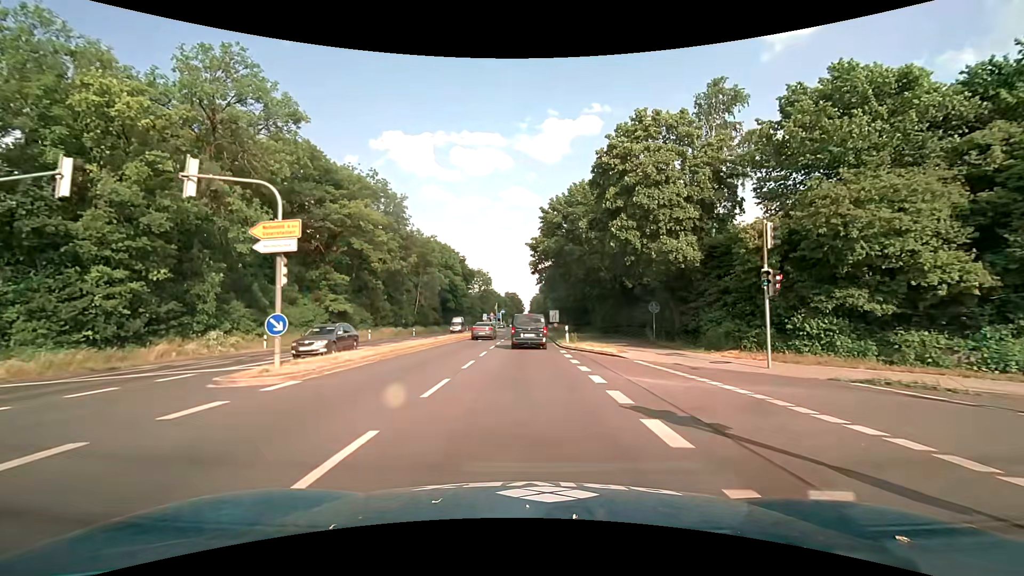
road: primary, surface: asphalt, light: Day
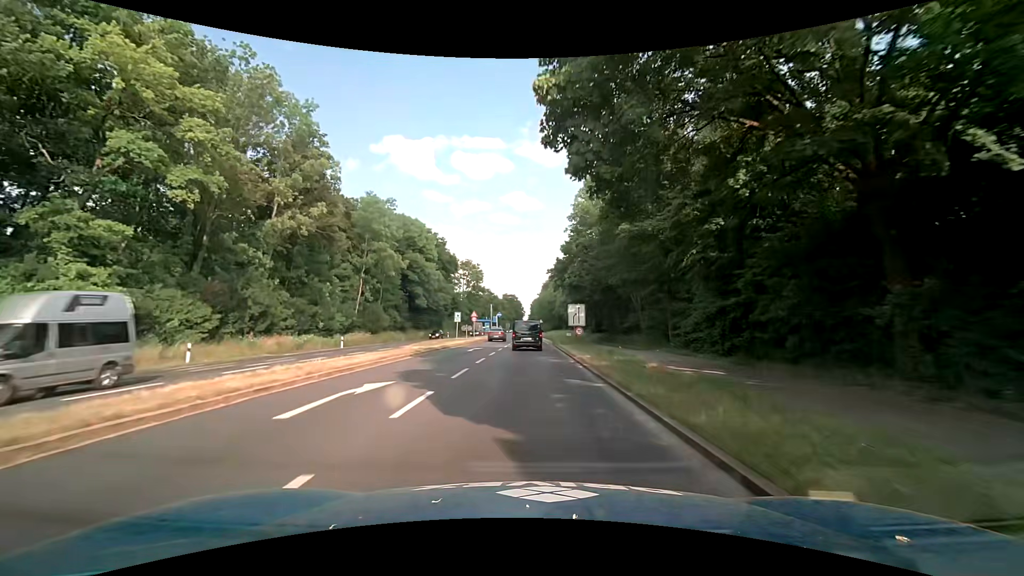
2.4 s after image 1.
(0.0, +32.2) m; 0°
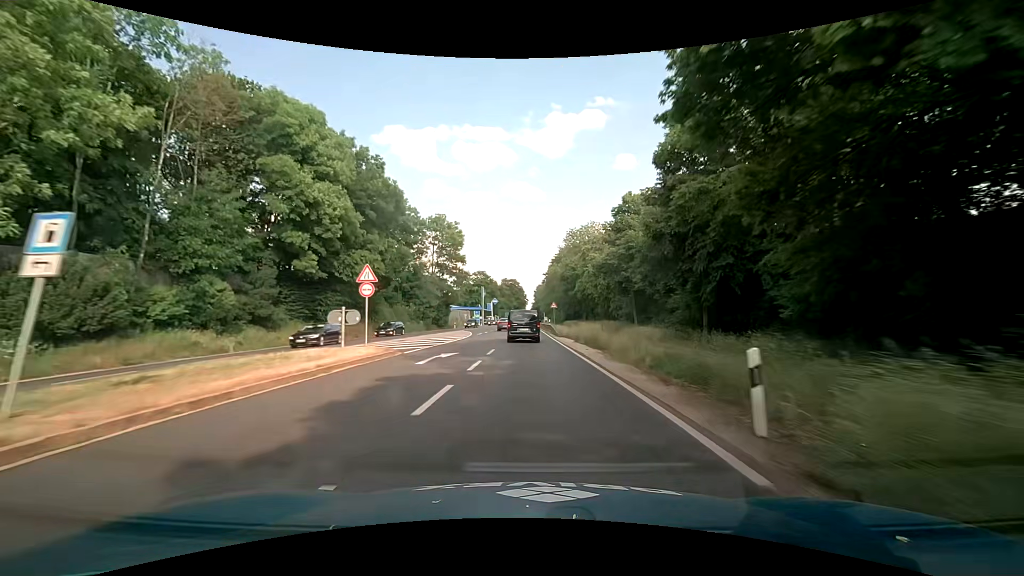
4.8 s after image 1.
(+0.1, +42.9) m; 0°
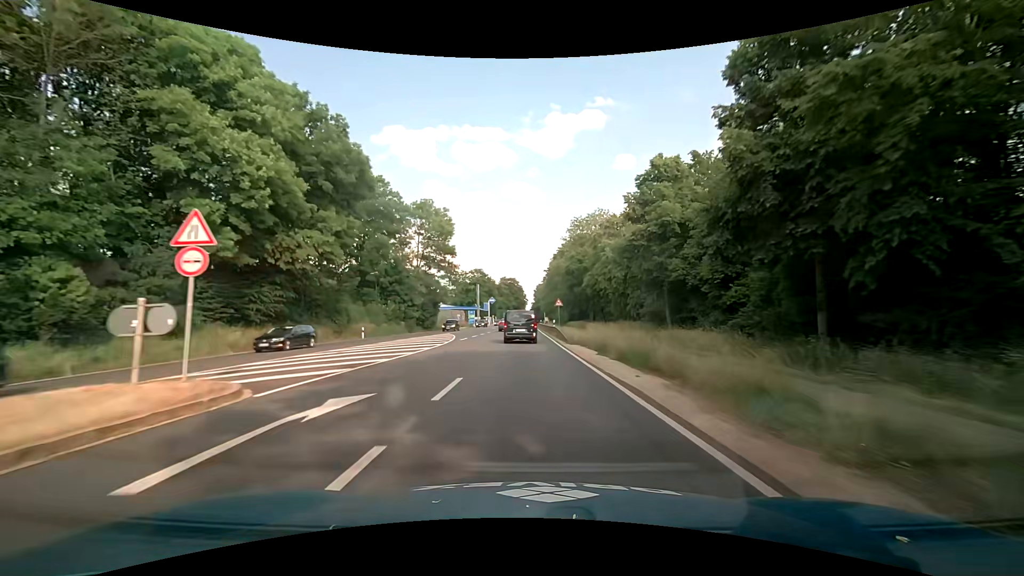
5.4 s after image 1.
(0.0, +10.7) m; -1°
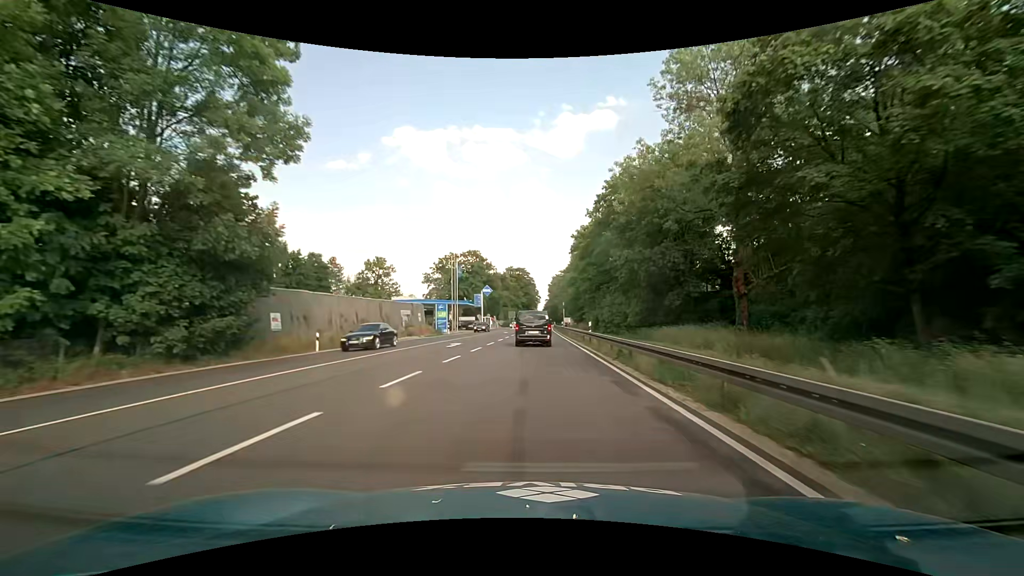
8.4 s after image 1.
(-0.4, +52.9) m; -1°
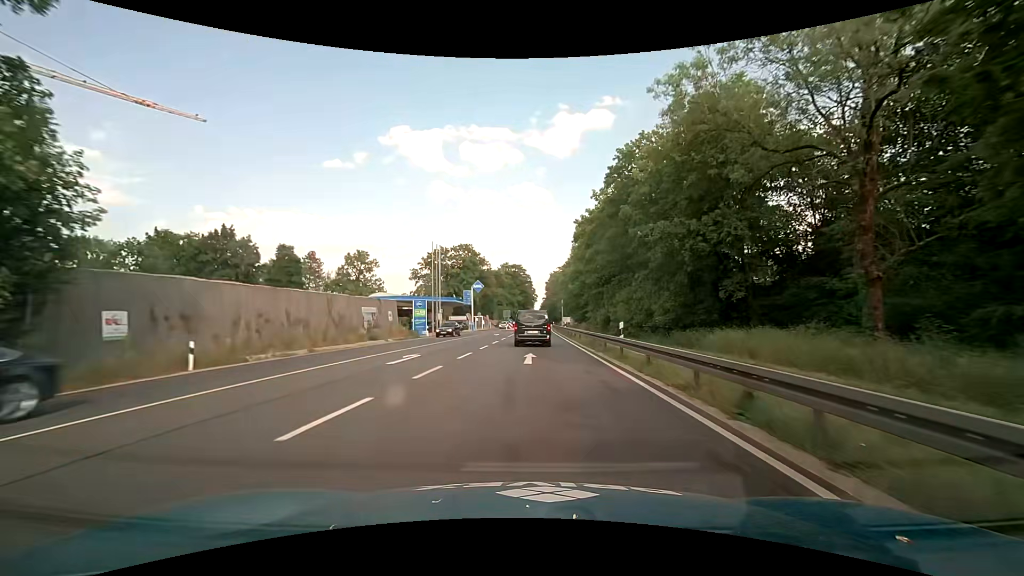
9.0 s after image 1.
(0.0, +10.5) m; 0°
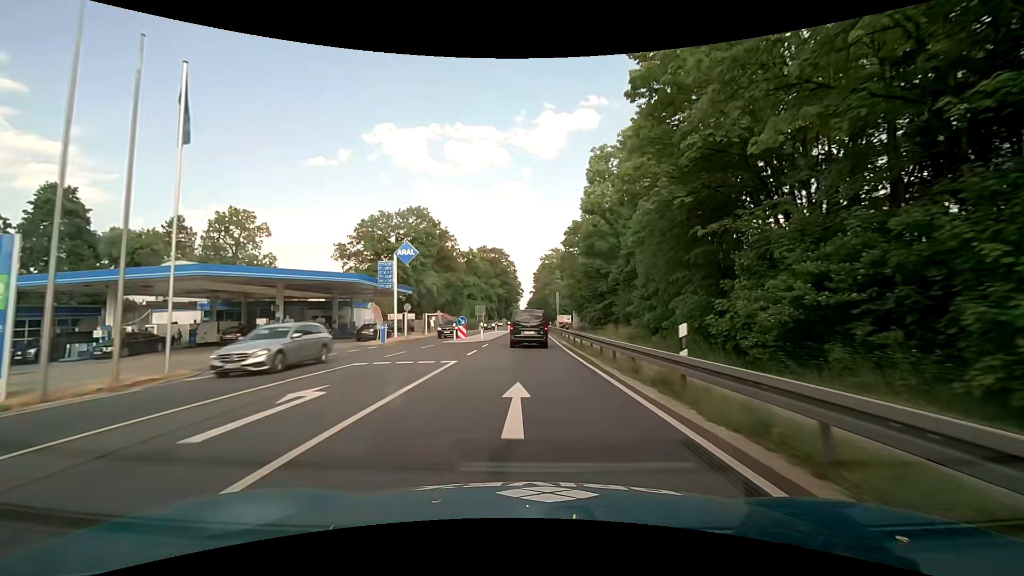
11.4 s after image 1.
(+0.6, +40.9) m; +2°
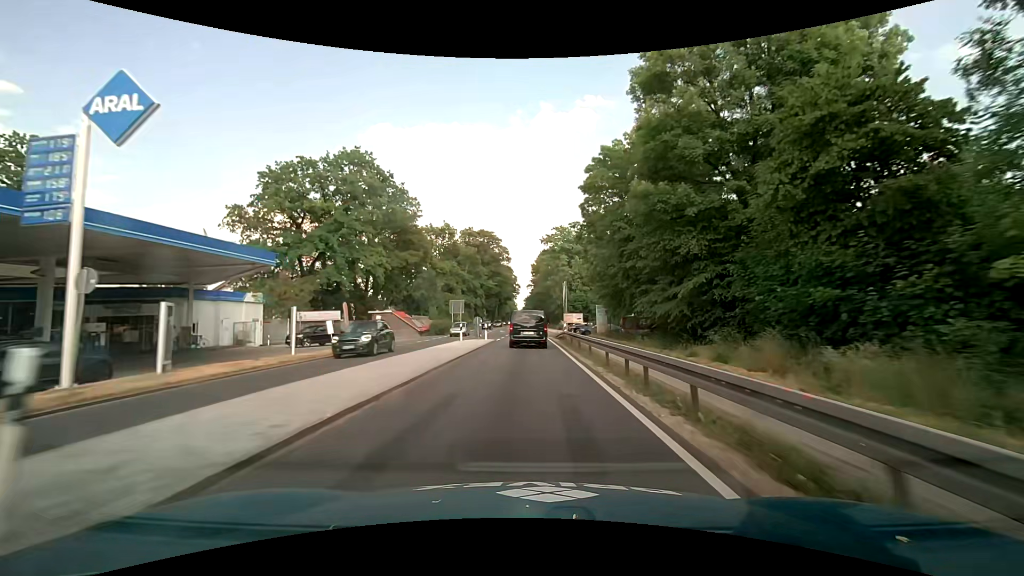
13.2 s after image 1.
(+0.1, +29.5) m; 0°
(0, +10) (0, +20) (0, +30) (0, +40) (0, +50) (0, +60) (0, +70) (0, +80) (0, +90) (0, +100) m
